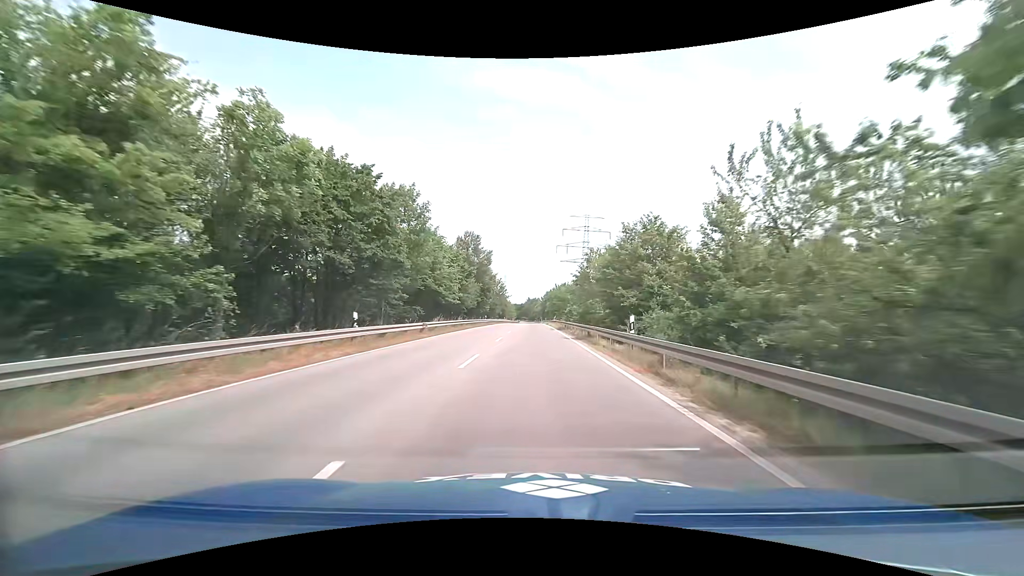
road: primary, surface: asphalt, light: Day
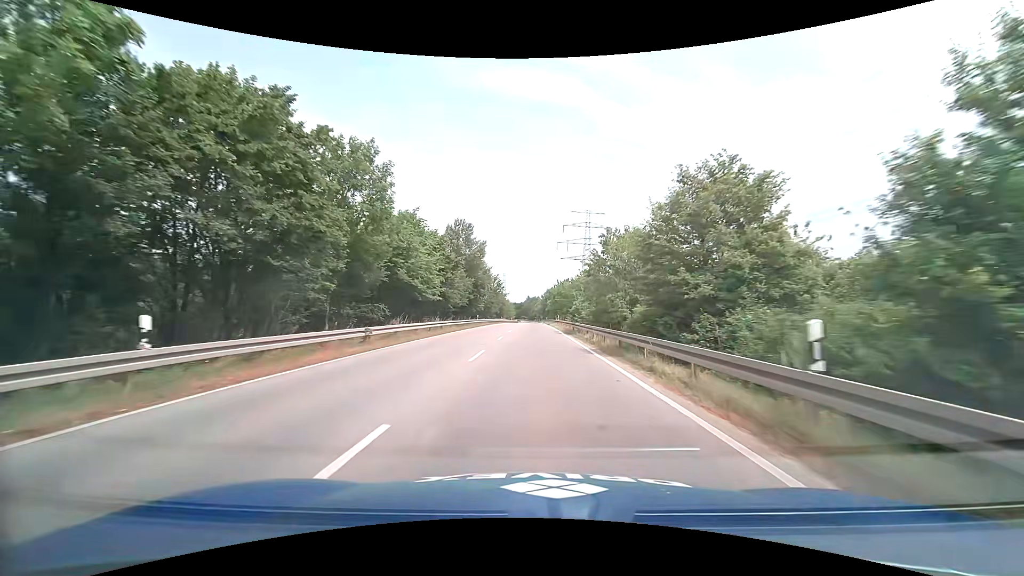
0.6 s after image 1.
(0.0, +10.1) m; 0°
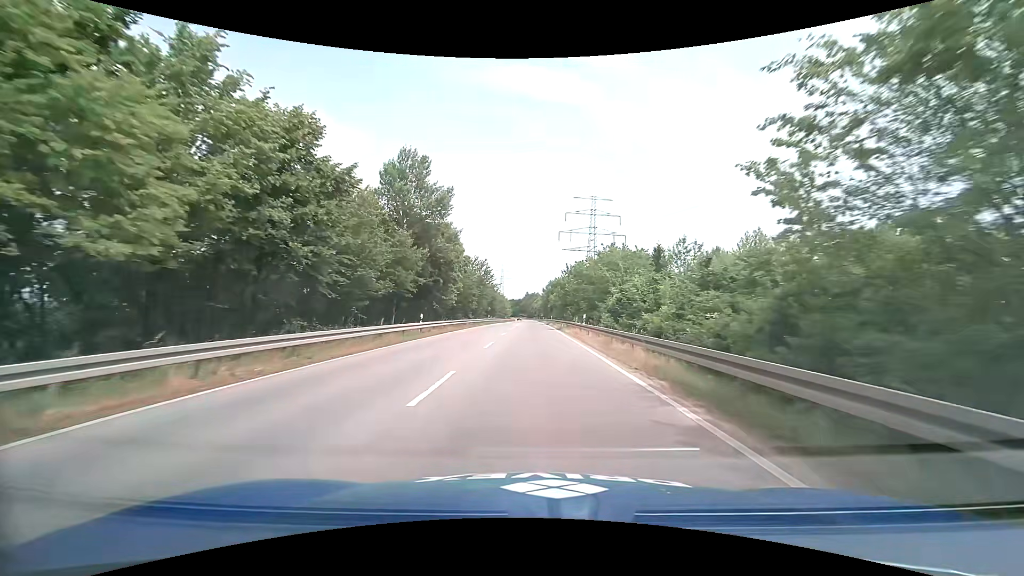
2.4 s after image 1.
(0.0, +30.4) m; 0°
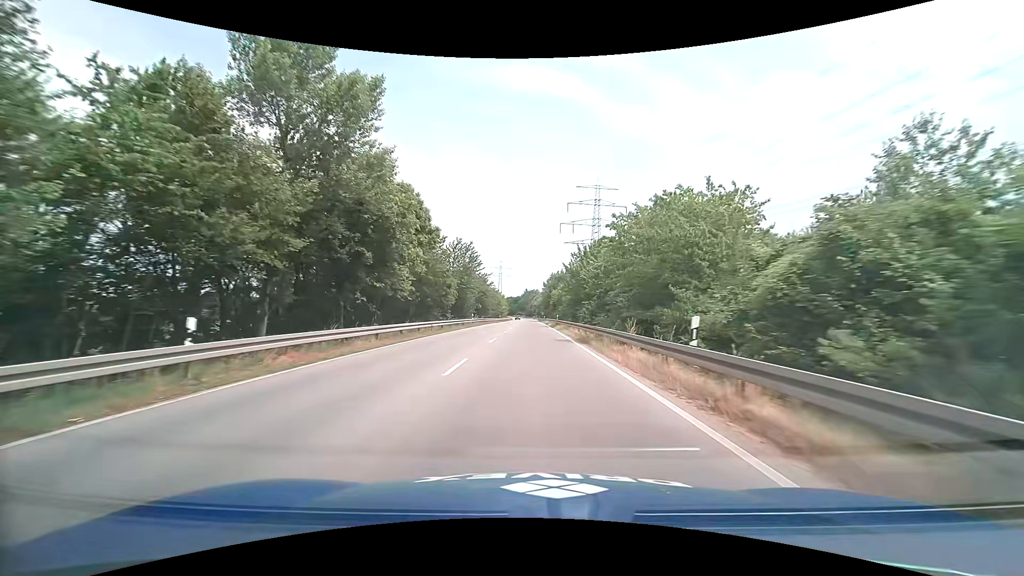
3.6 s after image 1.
(0.0, +20.2) m; 0°
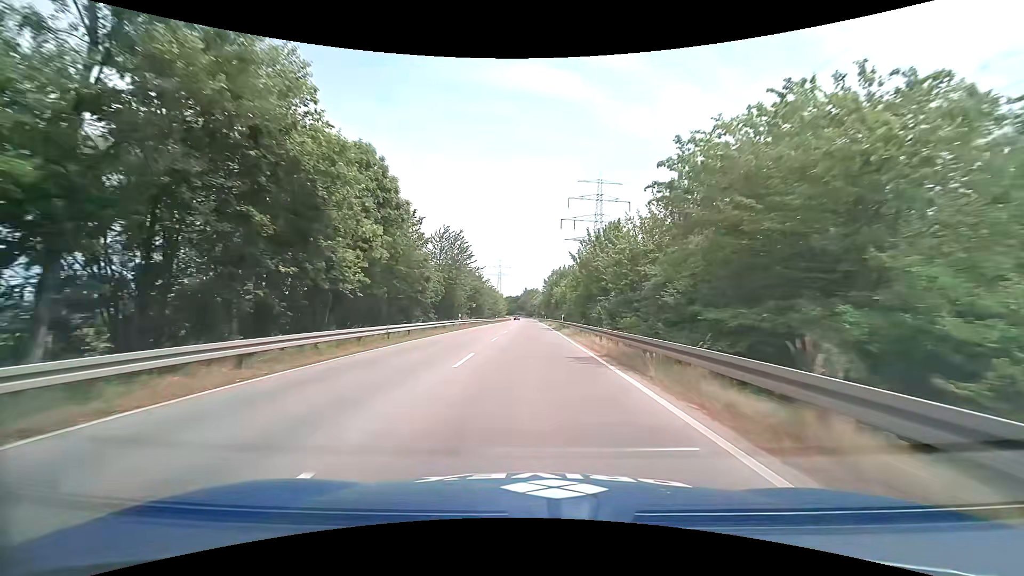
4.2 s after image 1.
(0.0, +10.1) m; 0°
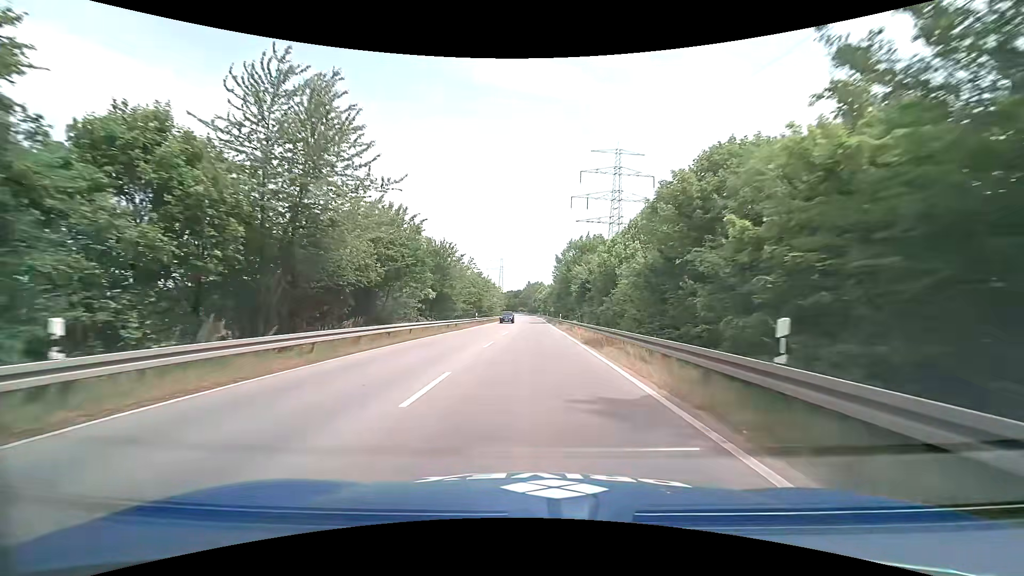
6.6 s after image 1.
(0.0, +40.6) m; -1°
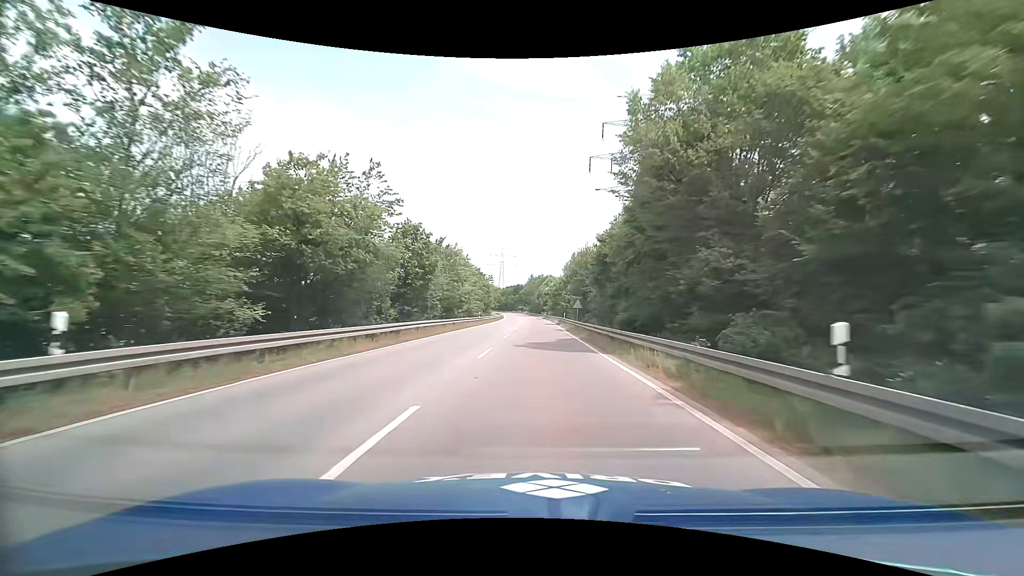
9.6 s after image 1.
(+0.5, +51.4) m; 0°
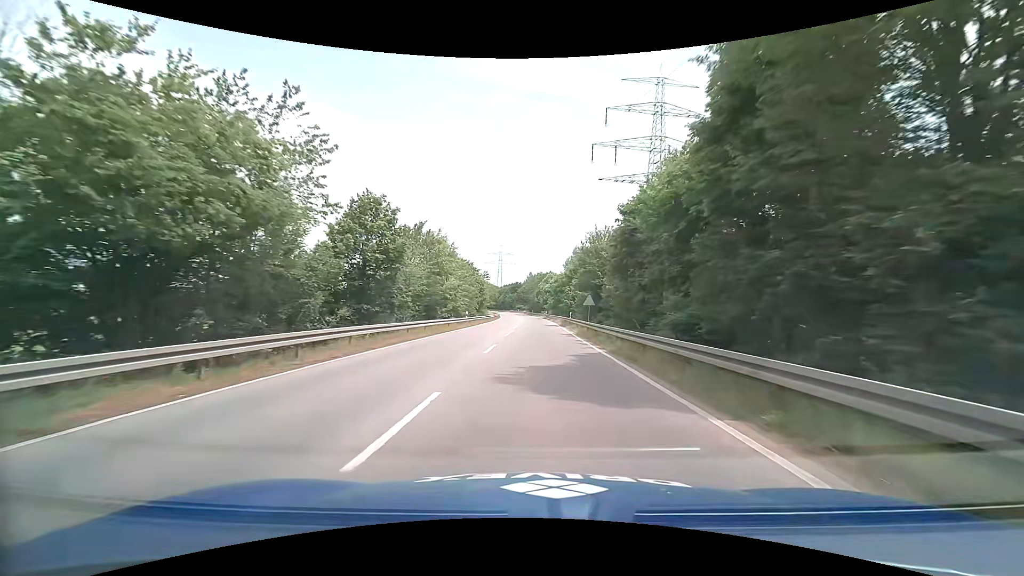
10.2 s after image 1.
(+0.1, +10.4) m; 0°
(0, +10) (0, +20) (0, +30) (0, +40) (0, +50) (0, +60) (0, +70) (0, +80) (0, +90) (-1, +100) m
